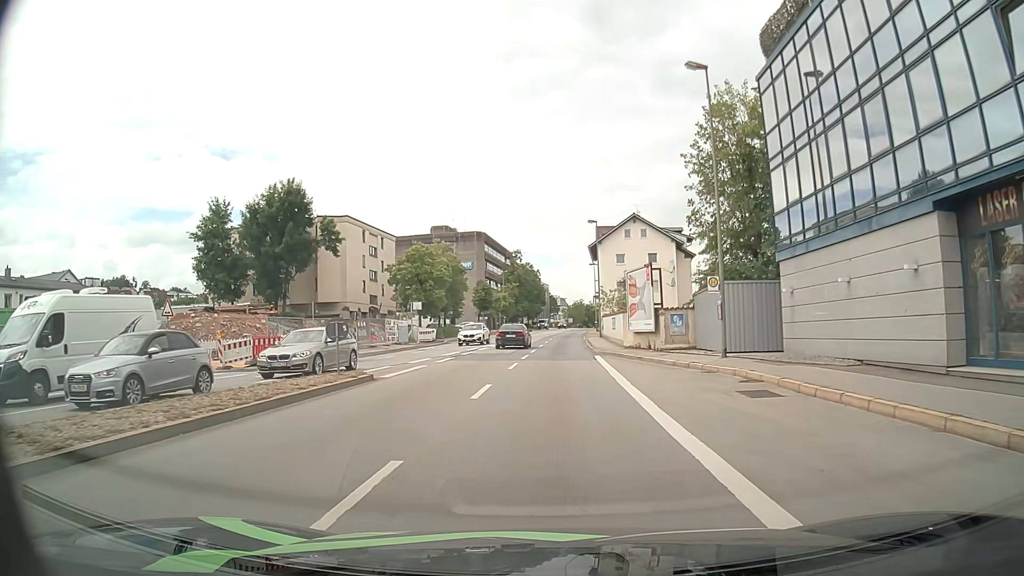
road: primary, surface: asphalt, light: Day
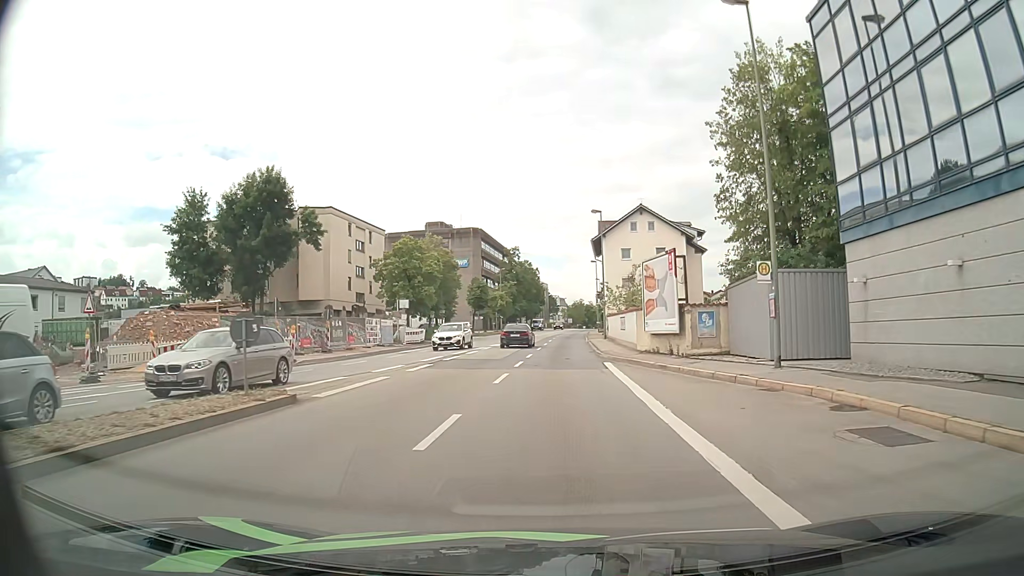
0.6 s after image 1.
(0.0, +5.5) m; 0°
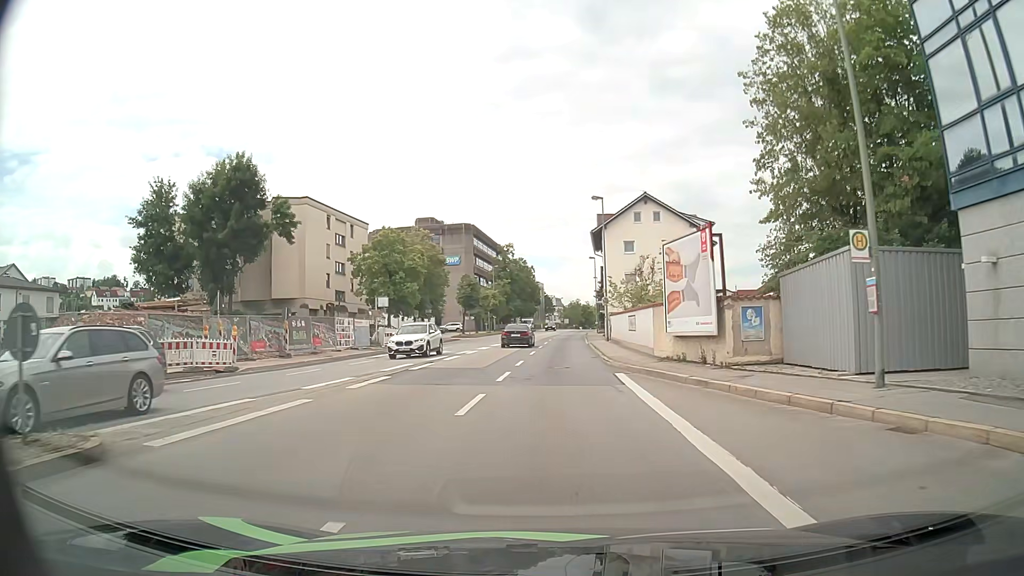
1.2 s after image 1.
(0.0, +5.9) m; 0°
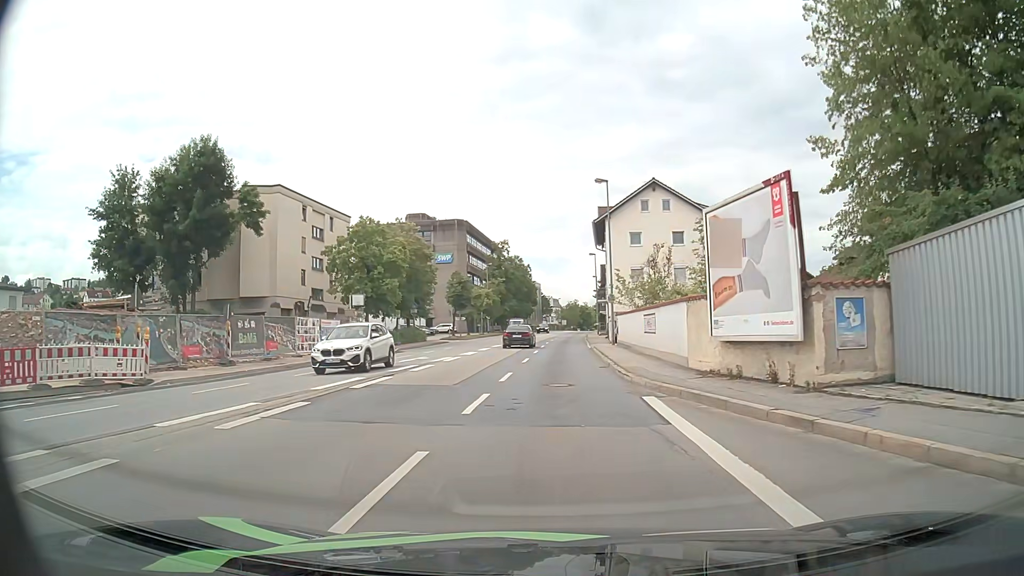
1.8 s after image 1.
(+0.1, +6.2) m; +1°
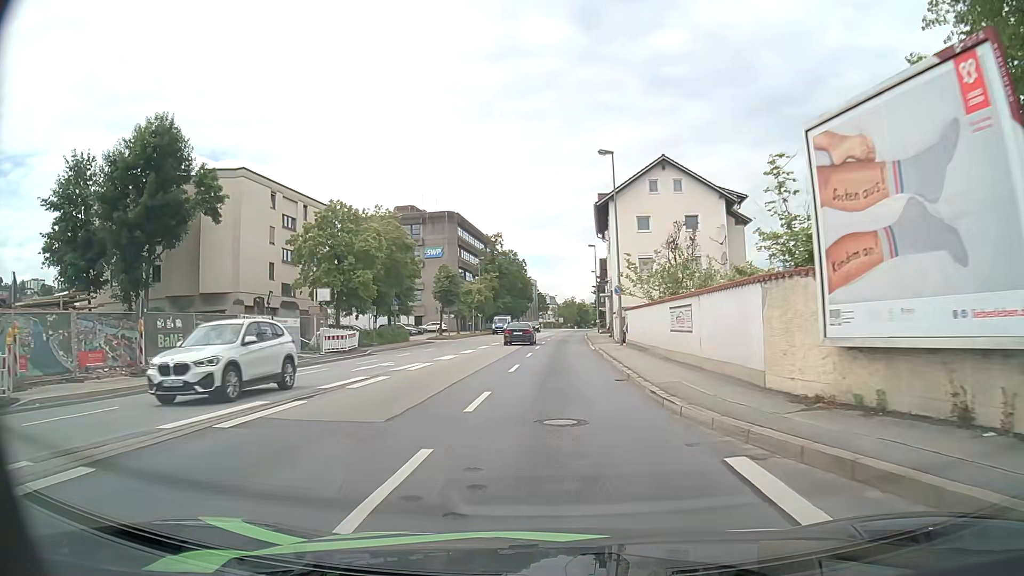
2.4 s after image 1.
(0.0, +6.4) m; 0°
